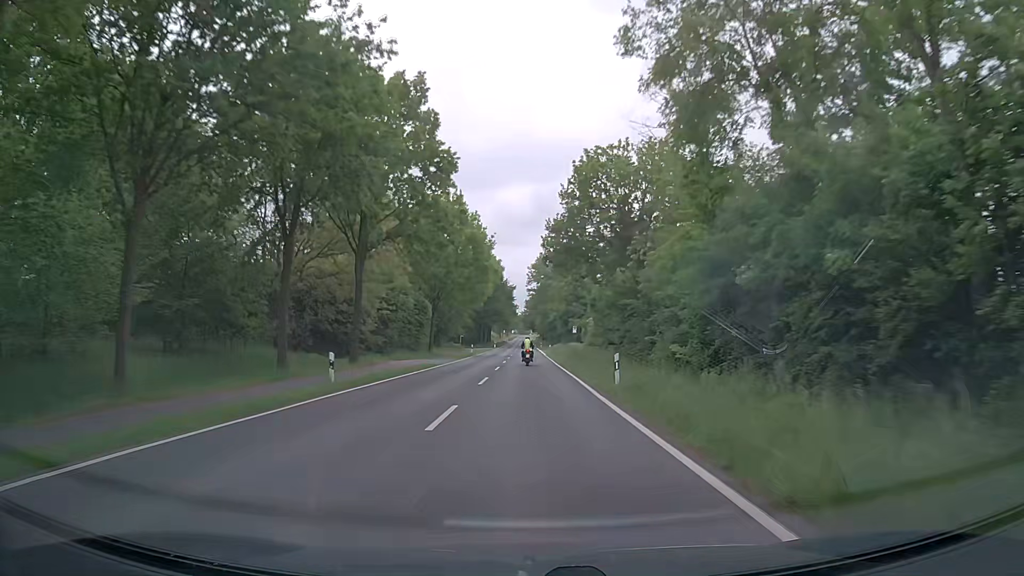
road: secondary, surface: asphalt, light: Day
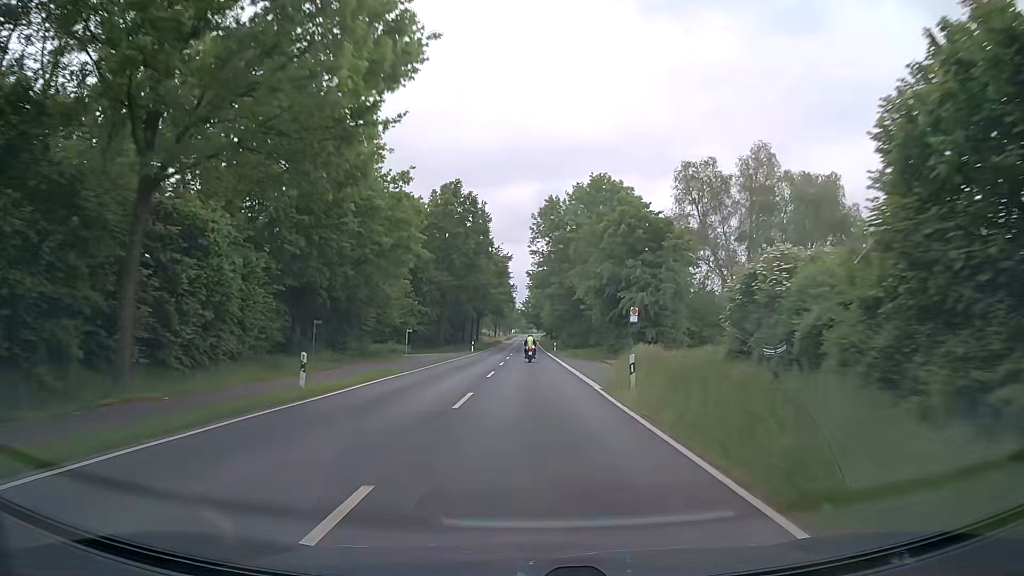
(+0.1, +53.1) m; 0°
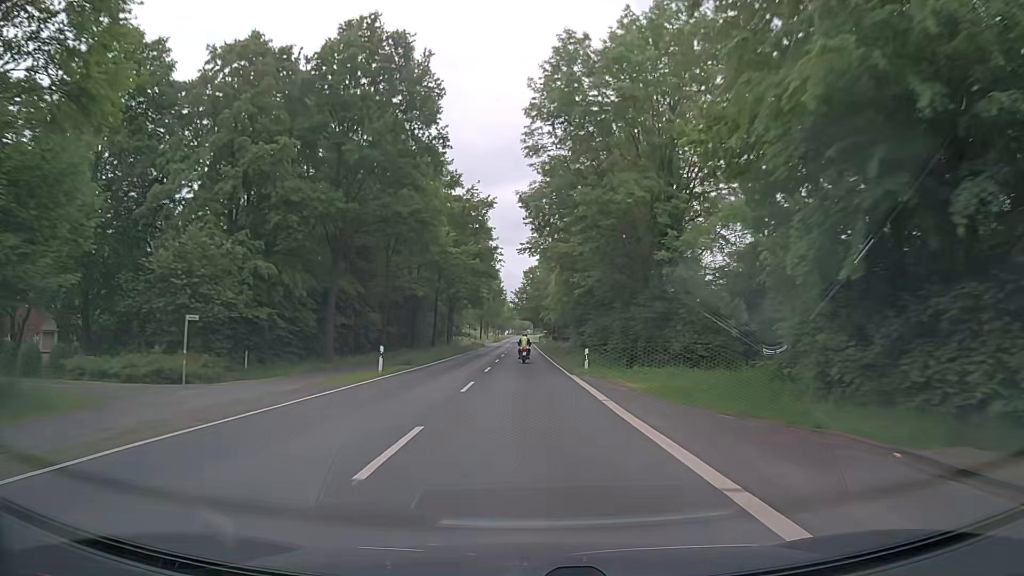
(+0.1, +40.6) m; 0°
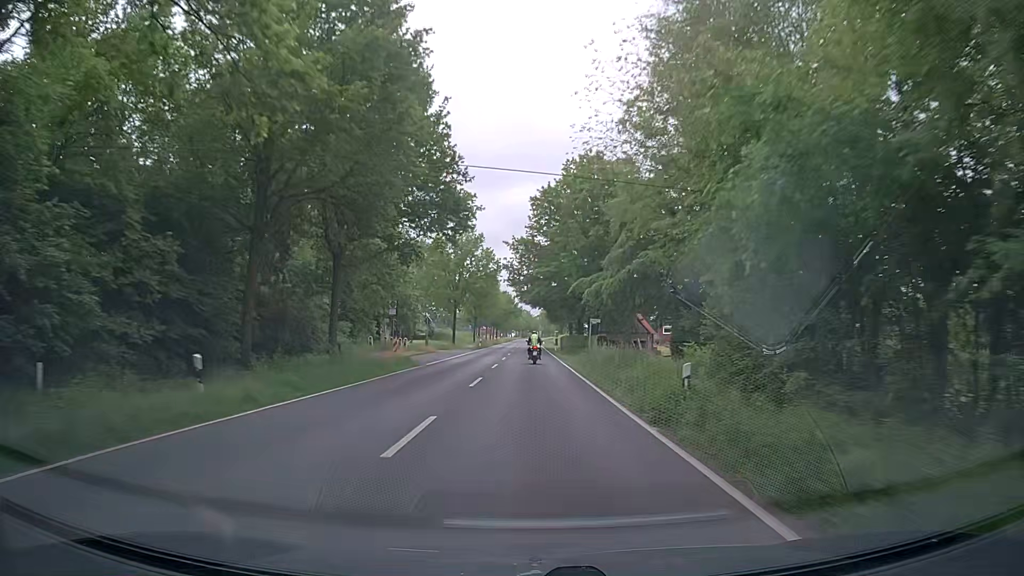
(-0.3, +65.5) m; 0°
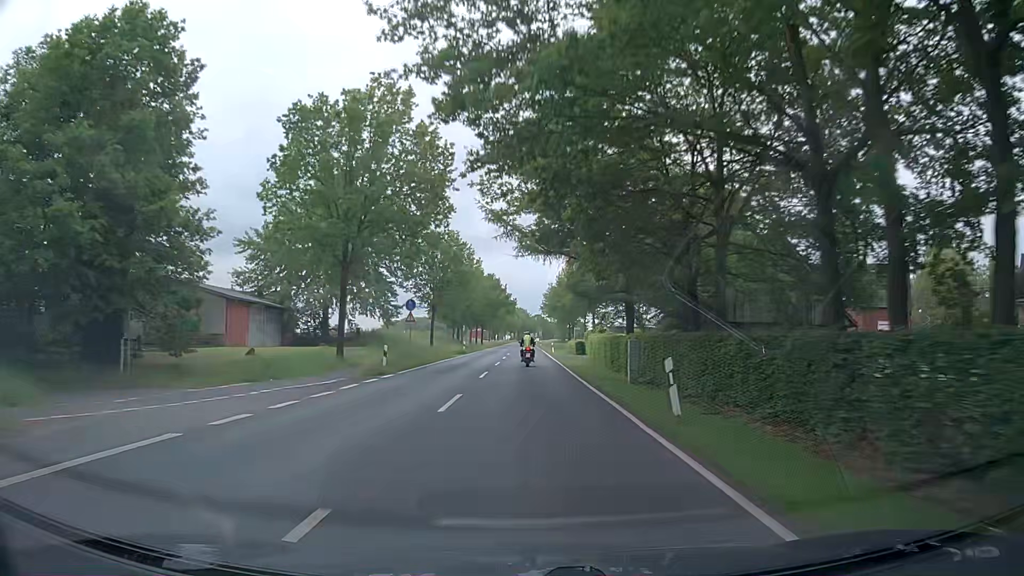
(0.0, +50.0) m; 0°
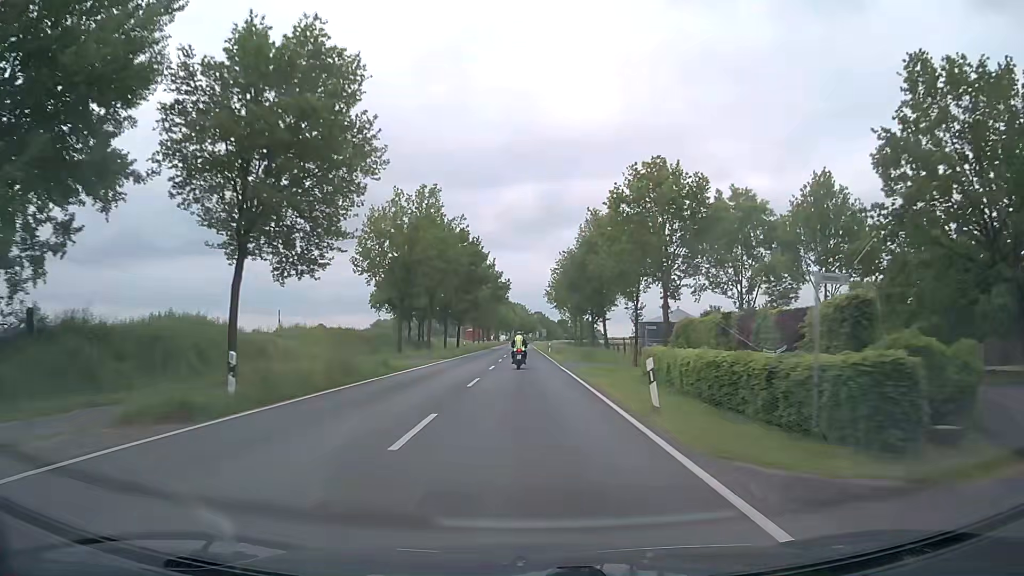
(-0.1, +48.1) m; 0°
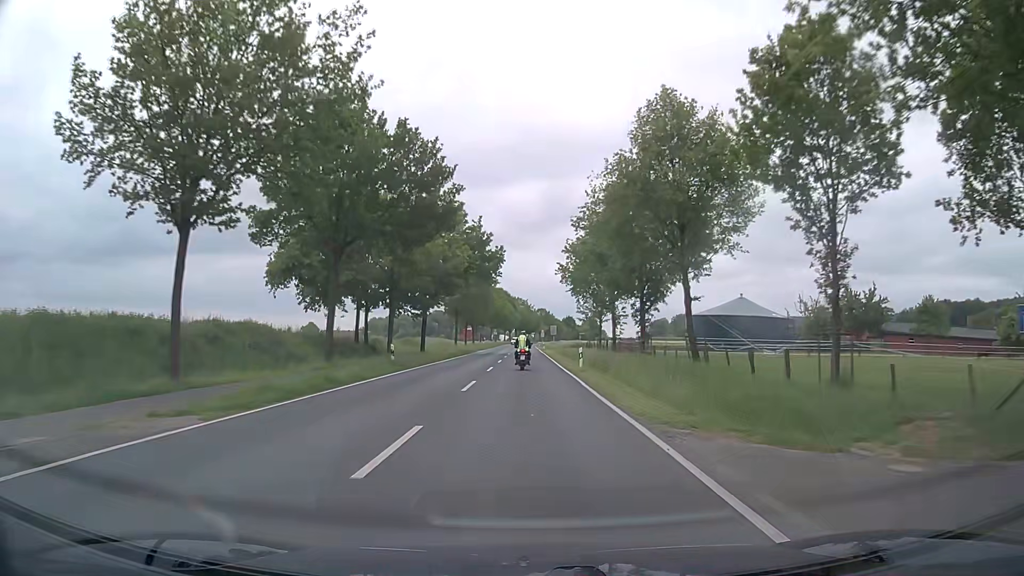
(-0.2, +34.6) m; -1°
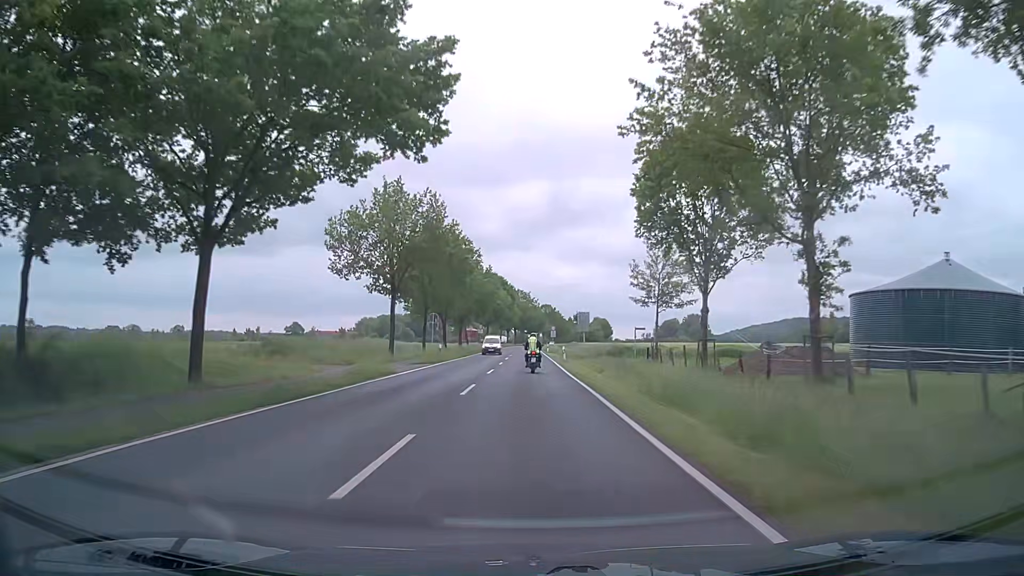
(+0.1, +44.7) m; 0°
(0, +10) (0, +20) (0, +30) (0, +40) (0, +50) (0, +60) (0, +70) (0, +80) (0, +90) (0, +100) m
